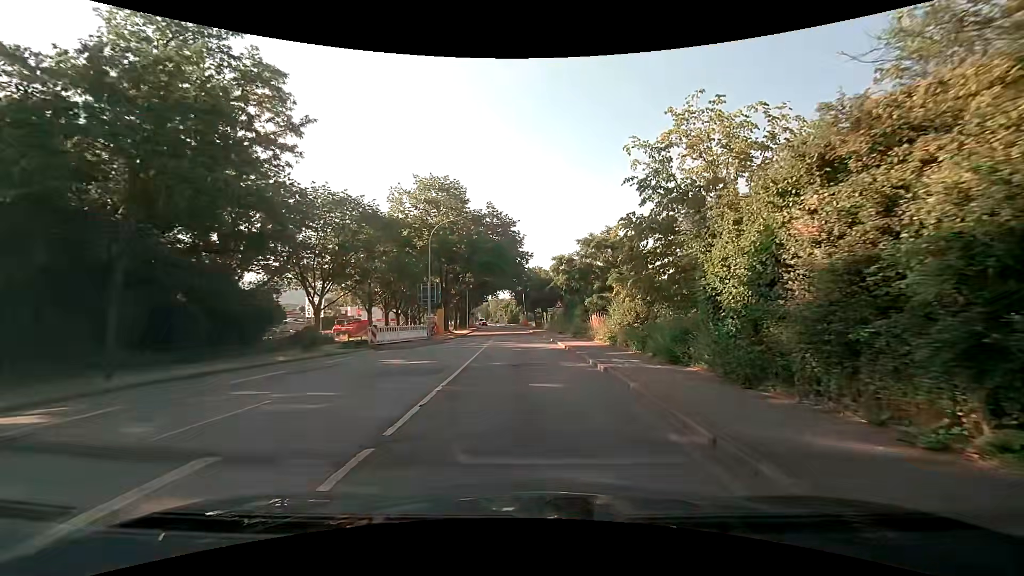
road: tertiary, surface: asphalt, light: Day
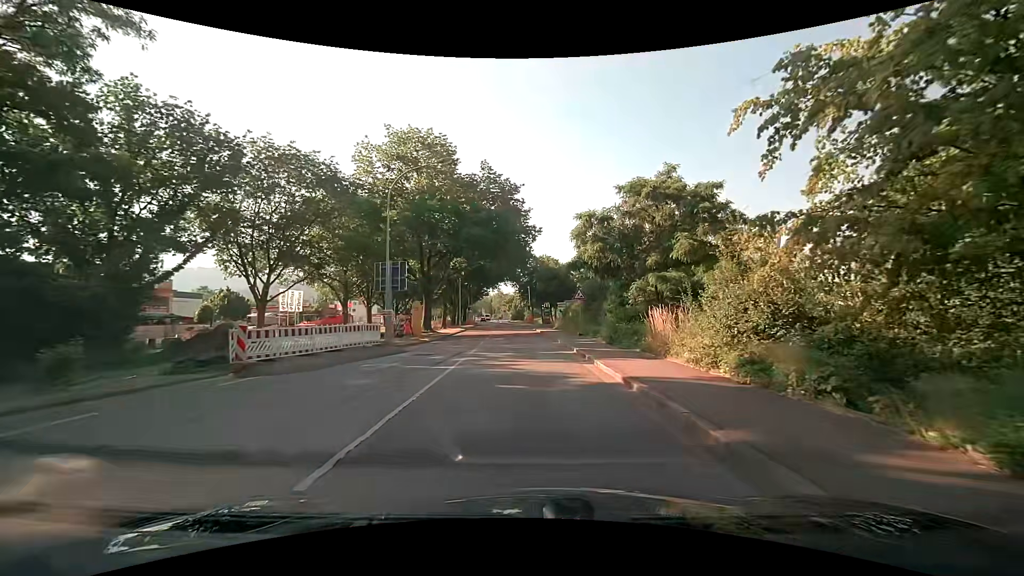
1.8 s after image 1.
(+0.1, +13.3) m; 0°
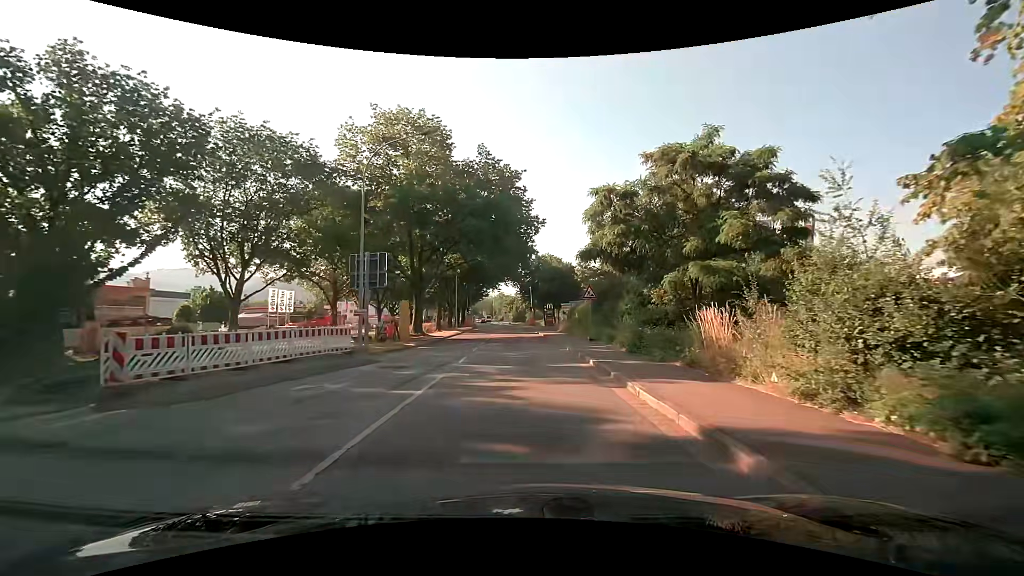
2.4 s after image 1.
(0.0, +4.4) m; 0°
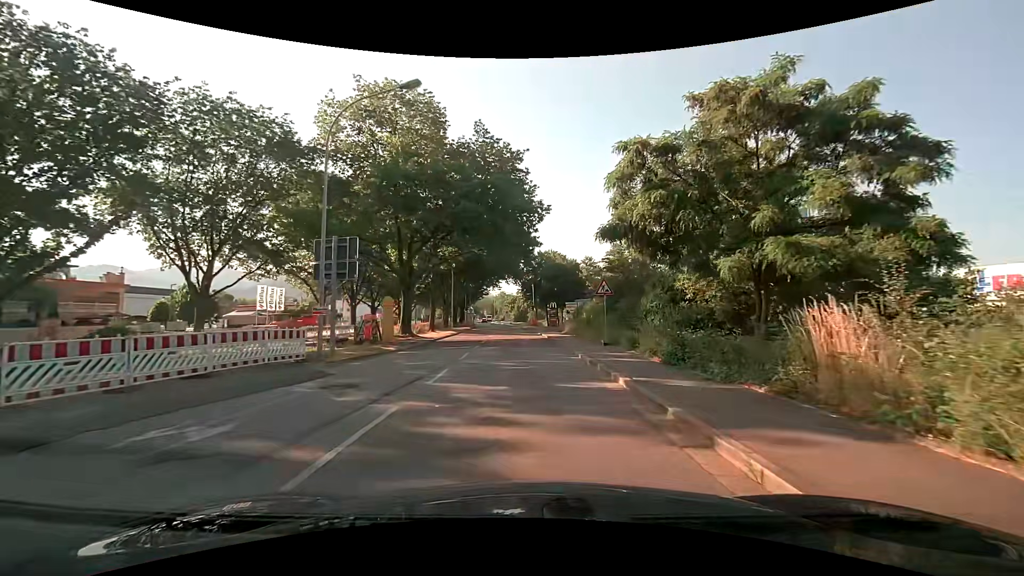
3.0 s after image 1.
(-0.1, +4.4) m; 0°
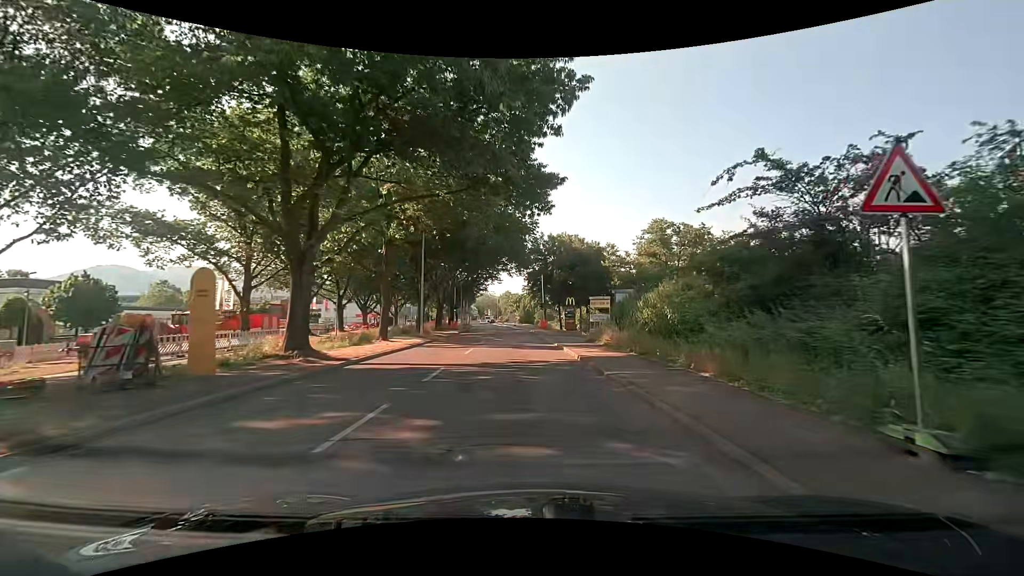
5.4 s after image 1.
(-0.4, +17.5) m; -1°
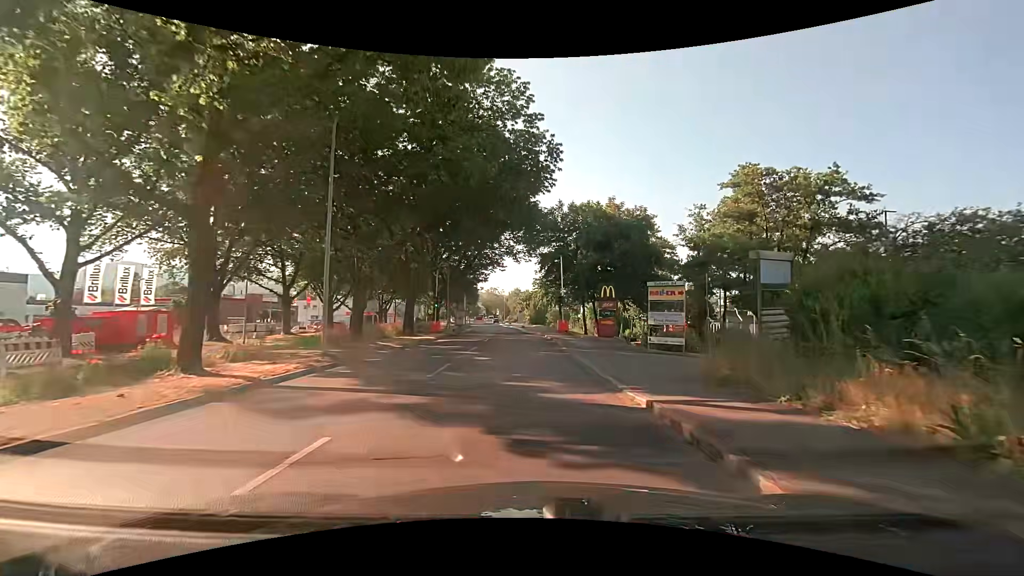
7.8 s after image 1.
(-0.2, +17.6) m; -3°
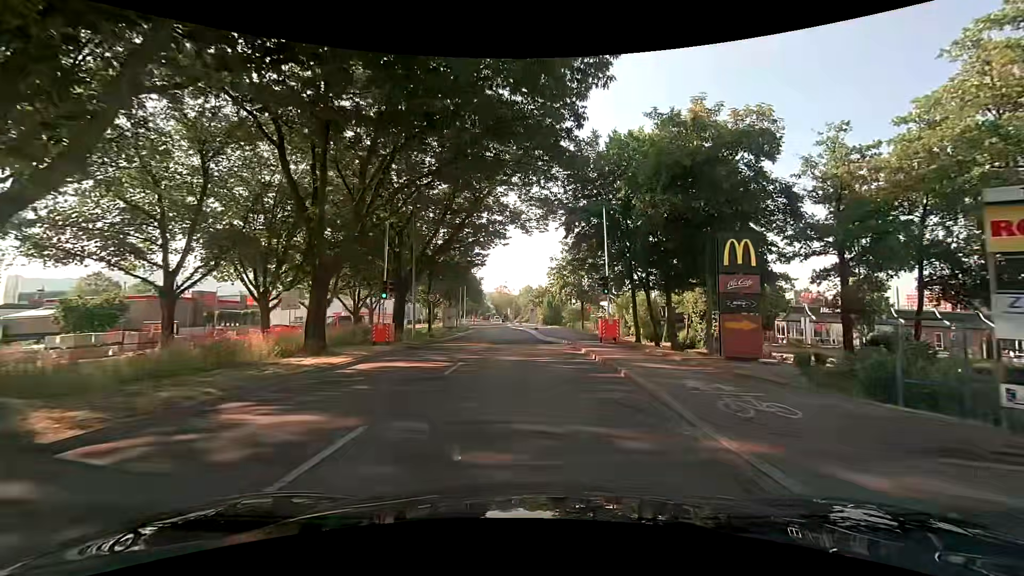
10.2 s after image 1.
(+0.1, +17.8) m; 0°
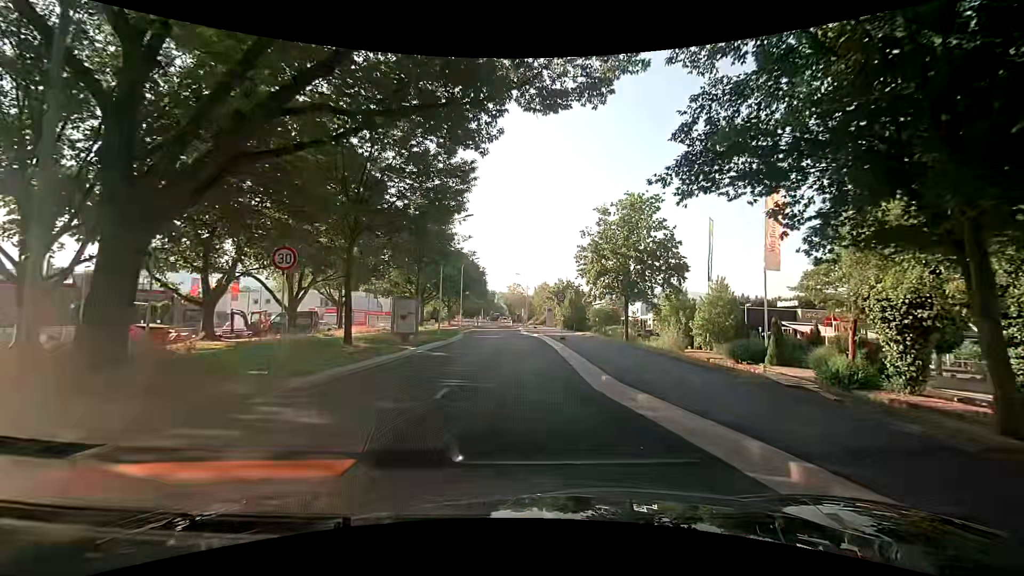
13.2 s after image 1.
(-0.4, +21.9) m; -2°
